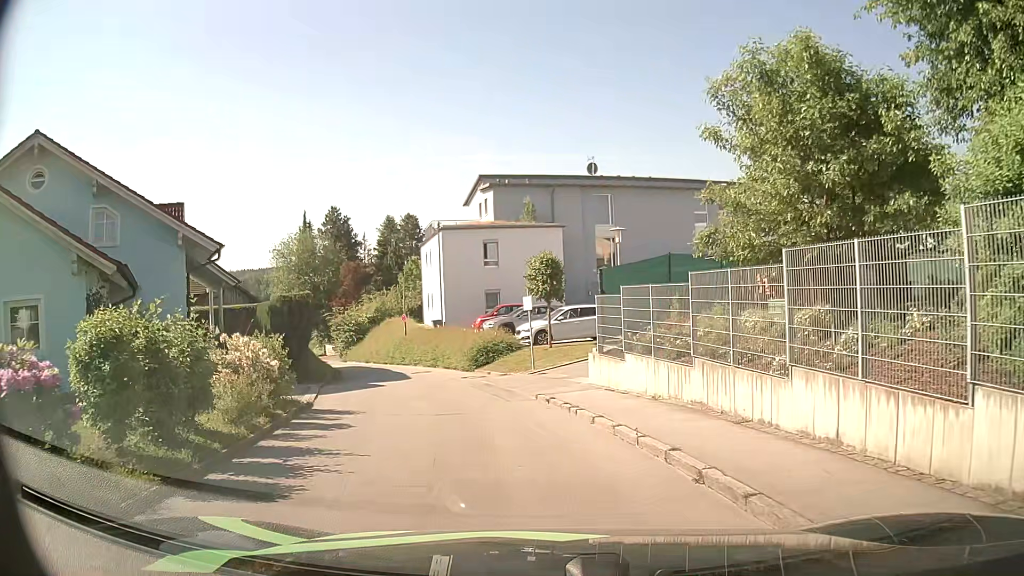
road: residential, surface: asphalt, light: Day
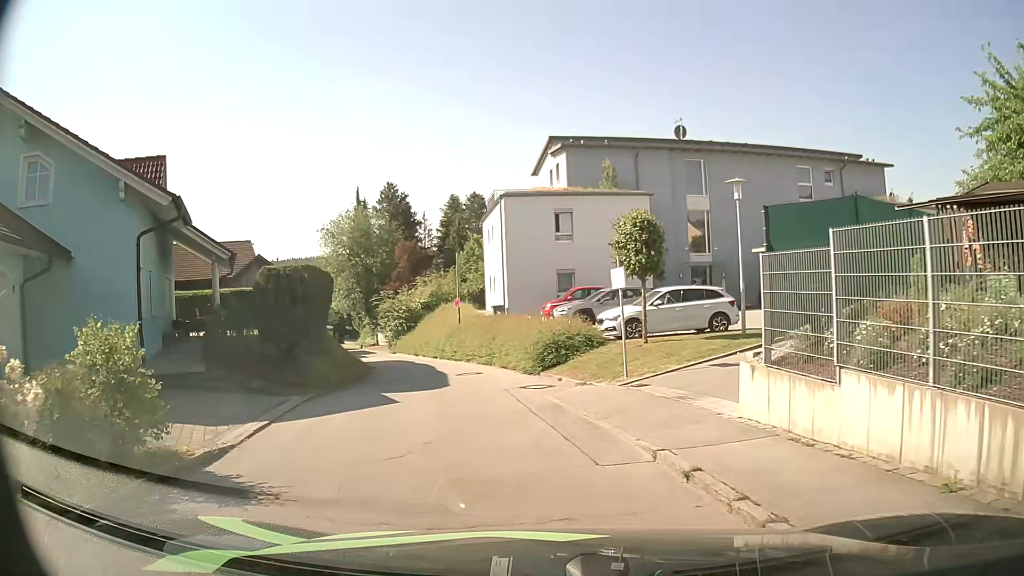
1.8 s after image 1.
(-0.4, +6.8) m; -7°
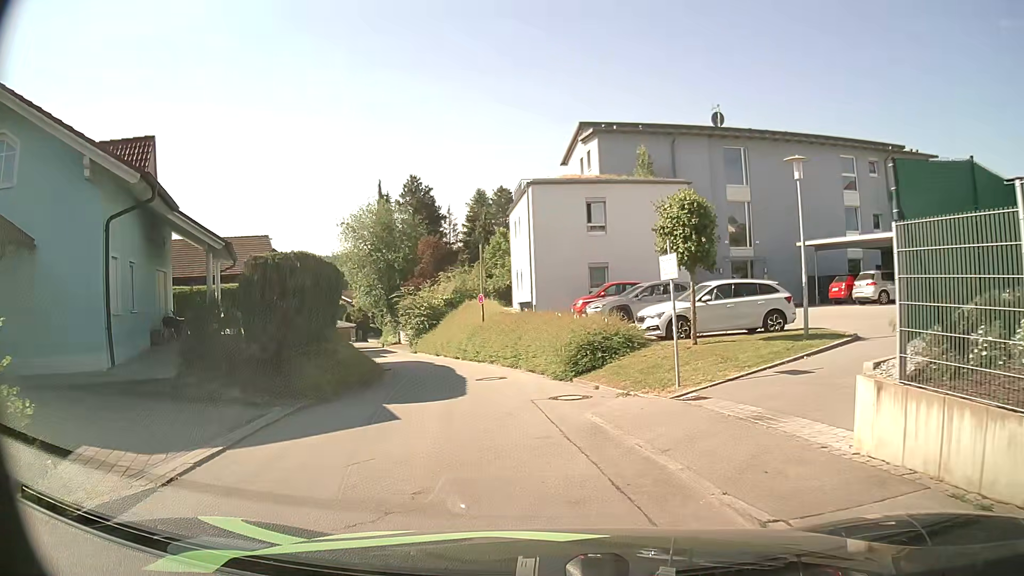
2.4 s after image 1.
(0.0, +2.5) m; -2°
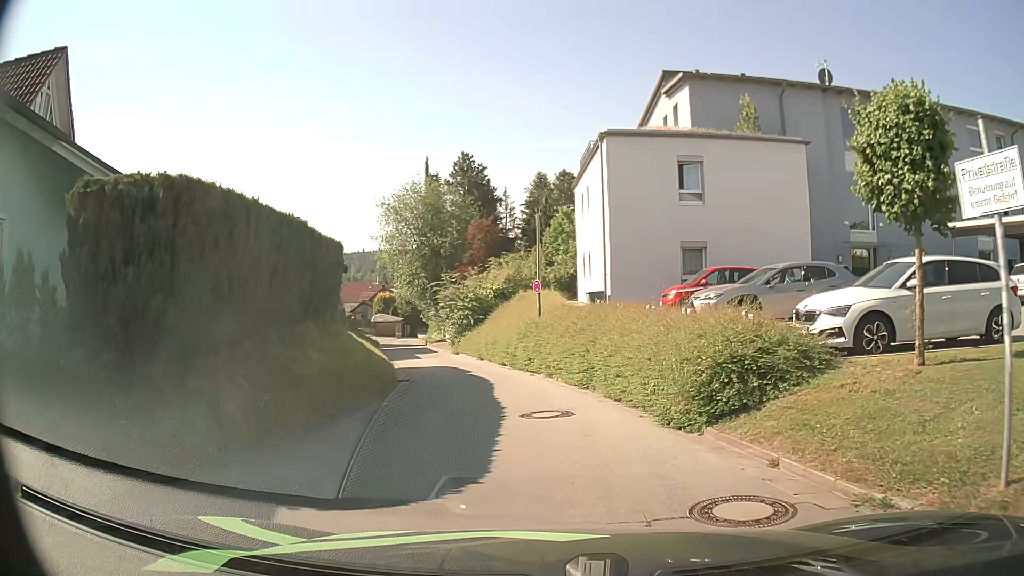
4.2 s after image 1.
(-0.3, +7.5) m; -5°
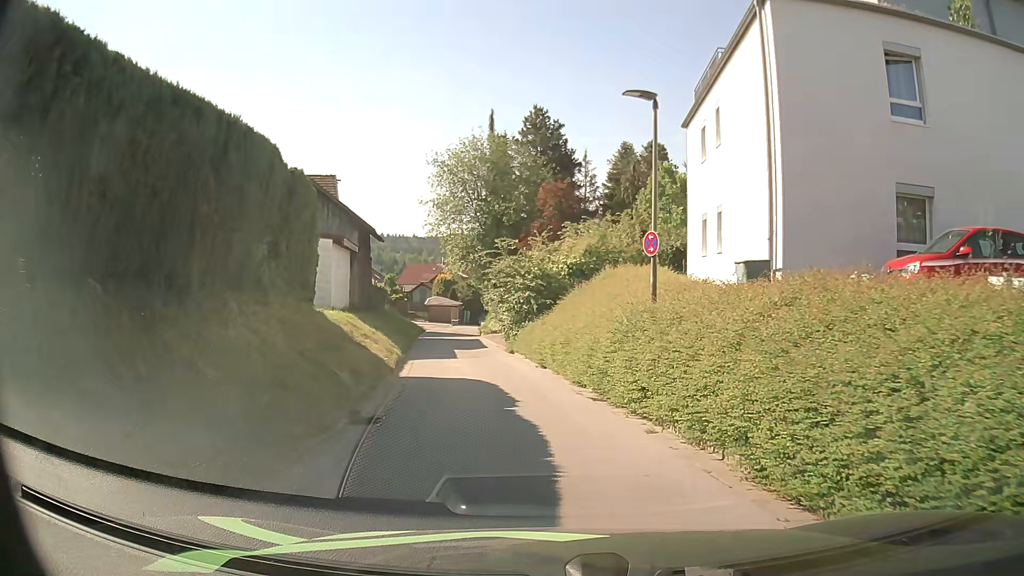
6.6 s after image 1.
(-0.5, +10.2) m; -7°
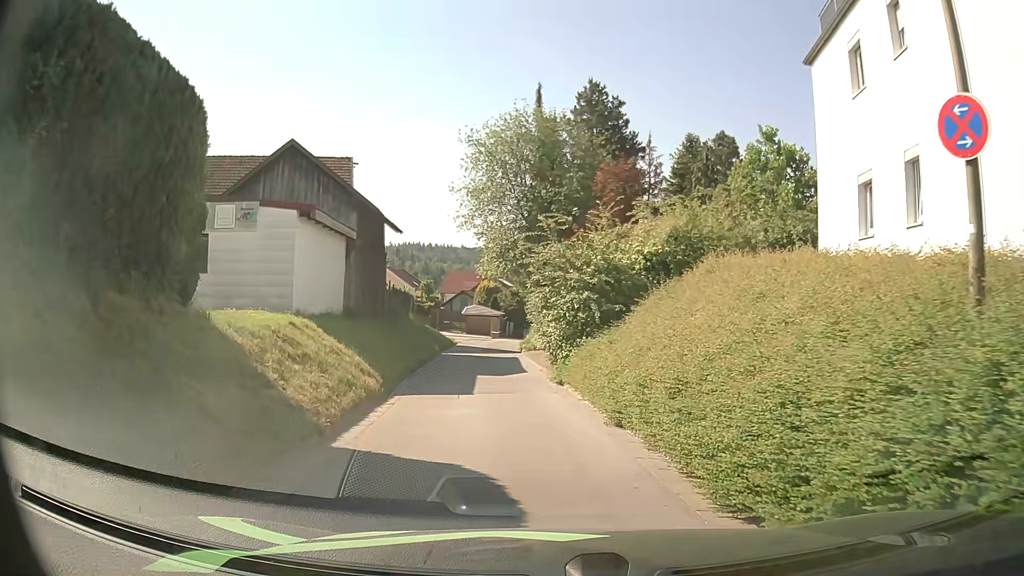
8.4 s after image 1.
(-0.1, +8.0) m; -3°
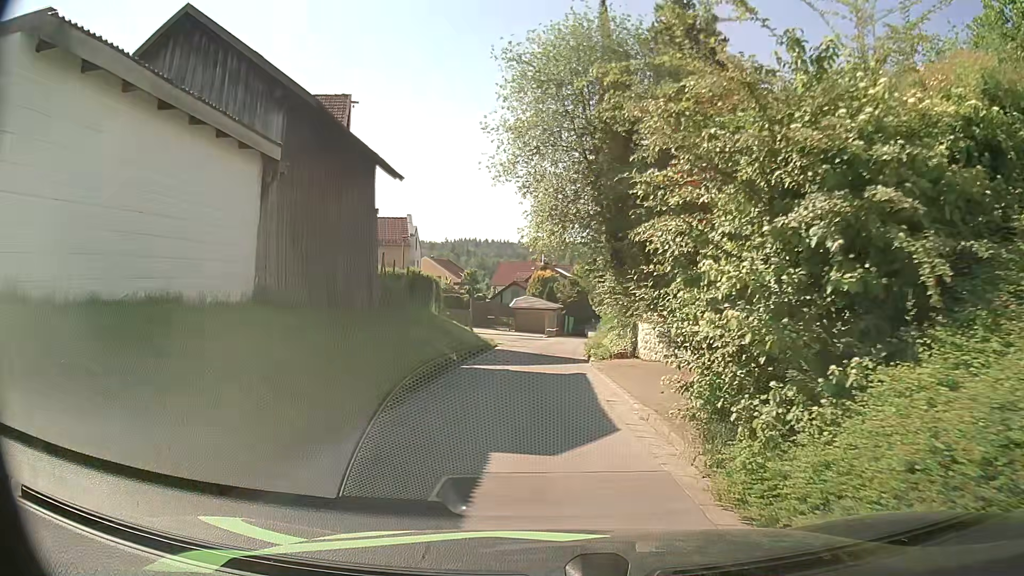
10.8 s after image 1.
(-0.6, +11.6) m; -5°
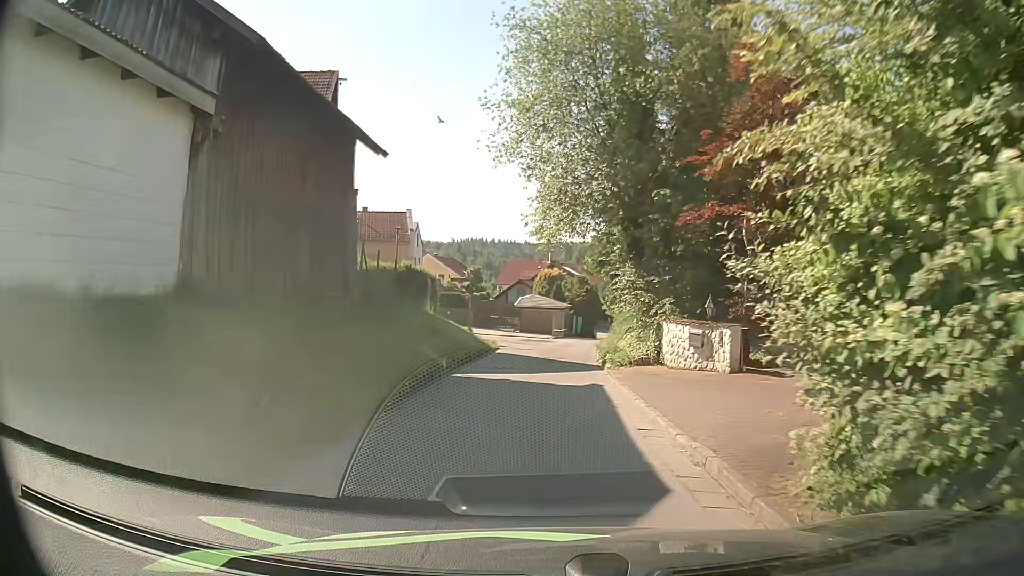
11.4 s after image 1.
(0.0, +3.1) m; -1°
